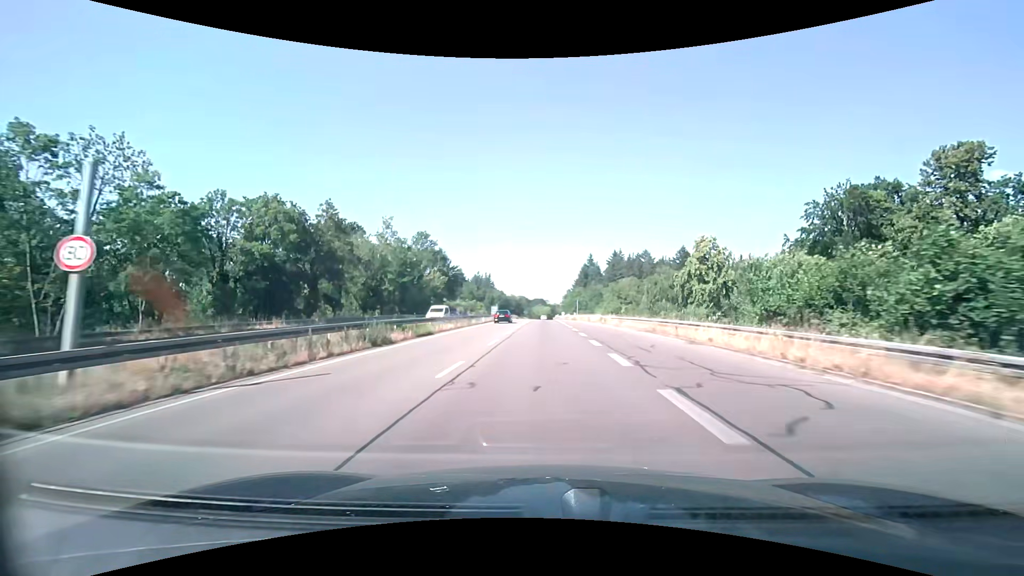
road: trunk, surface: asphalt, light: Day
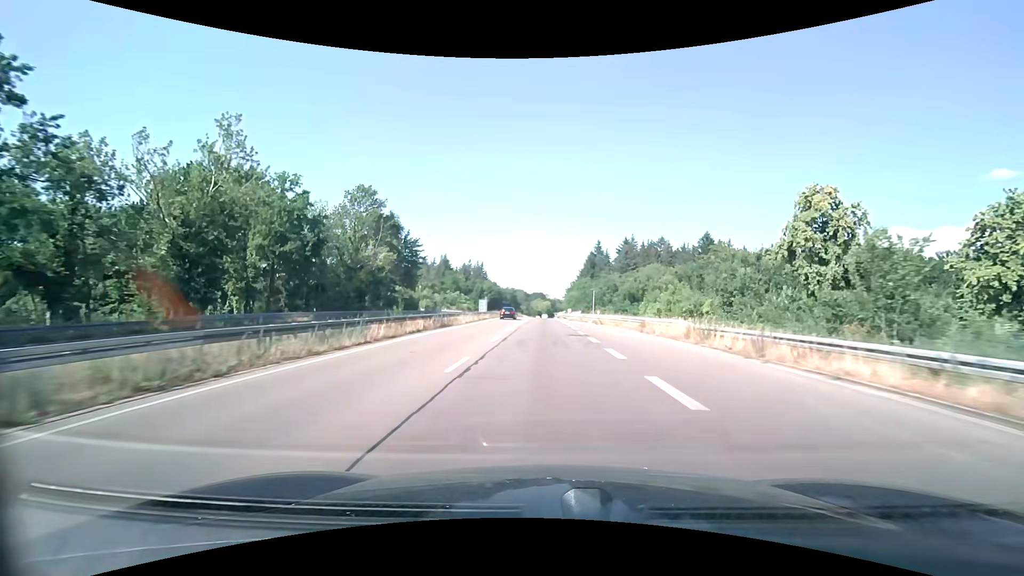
(-0.1, +35.7) m; 0°
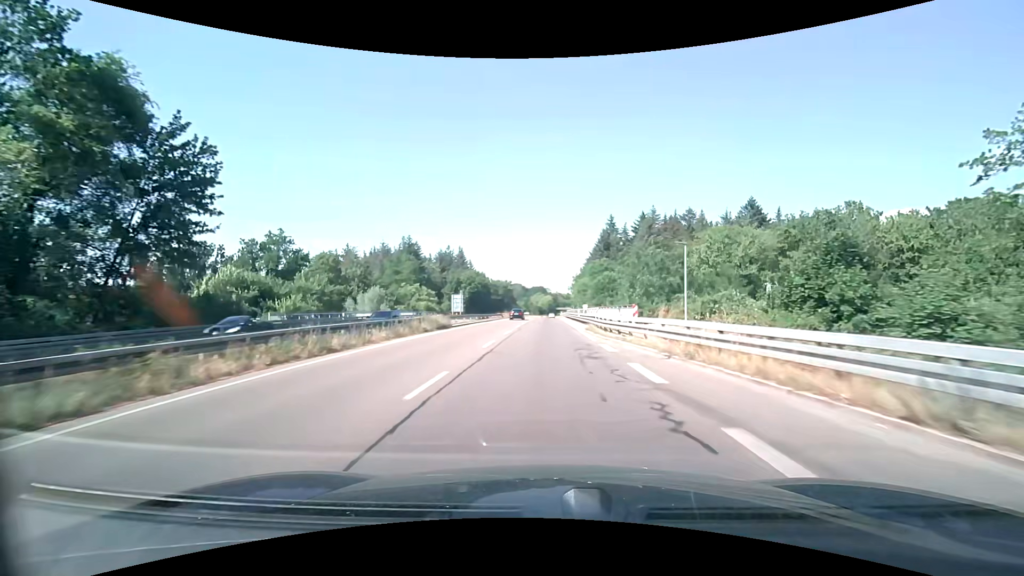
(0.0, +47.7) m; 0°
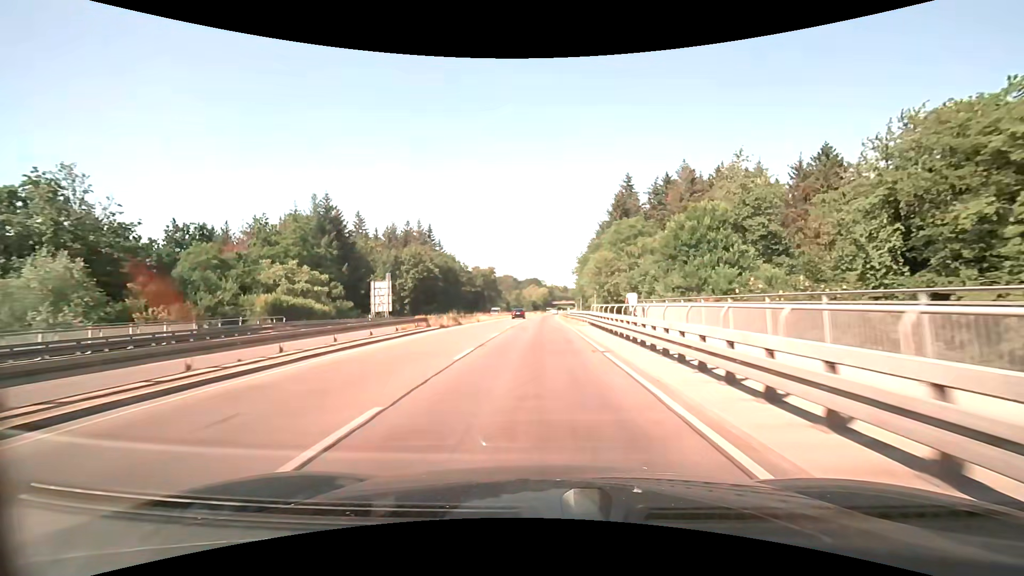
(+0.3, +48.2) m; +1°
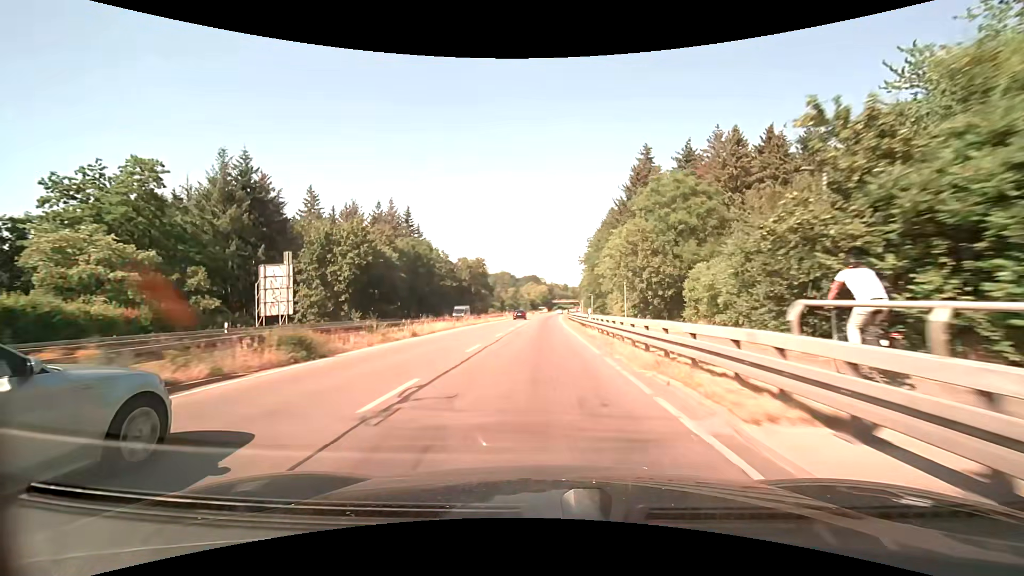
(-0.1, +24.4) m; 0°
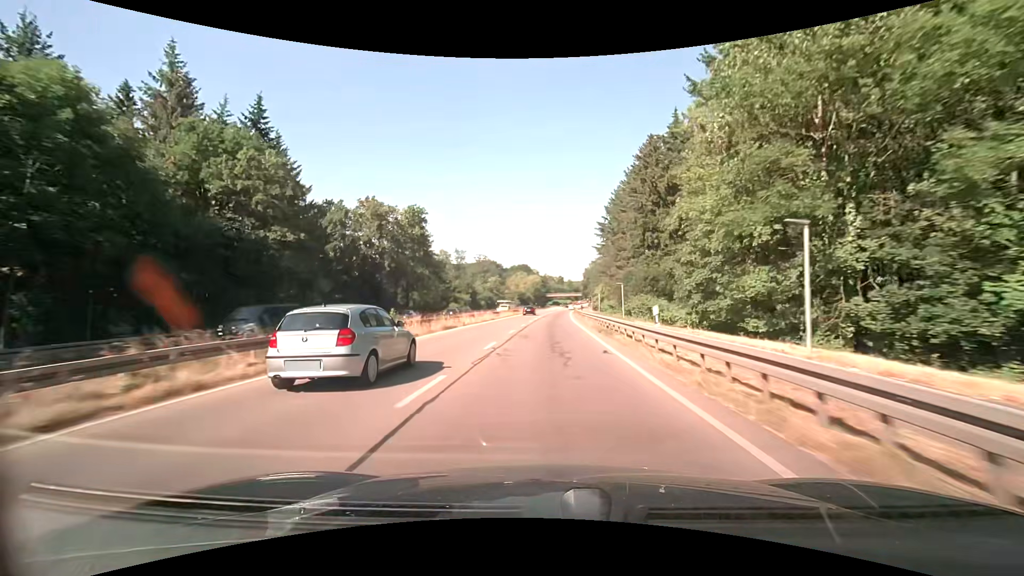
(0.0, +62.2) m; +1°
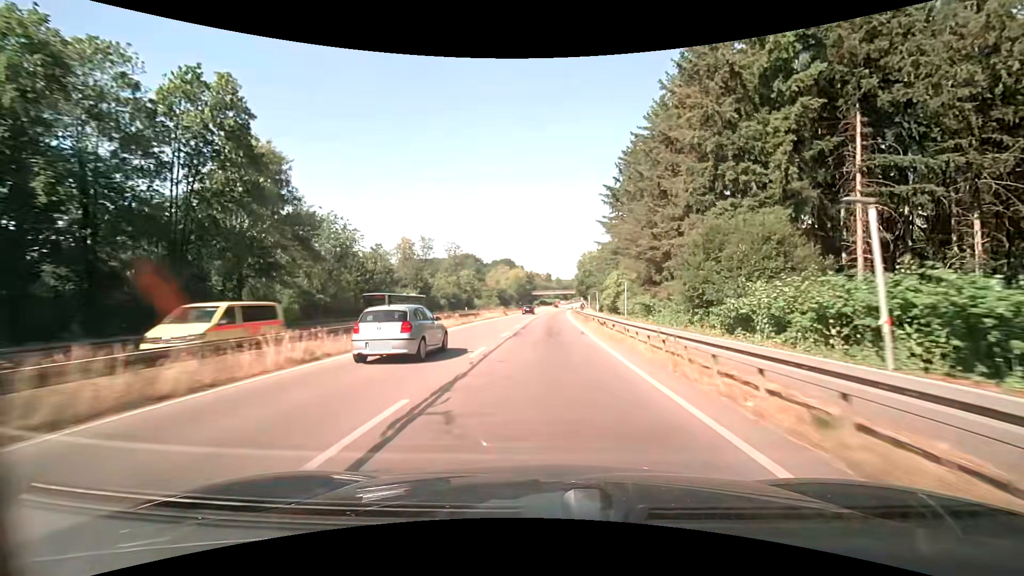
(+0.4, +38.3) m; +1°
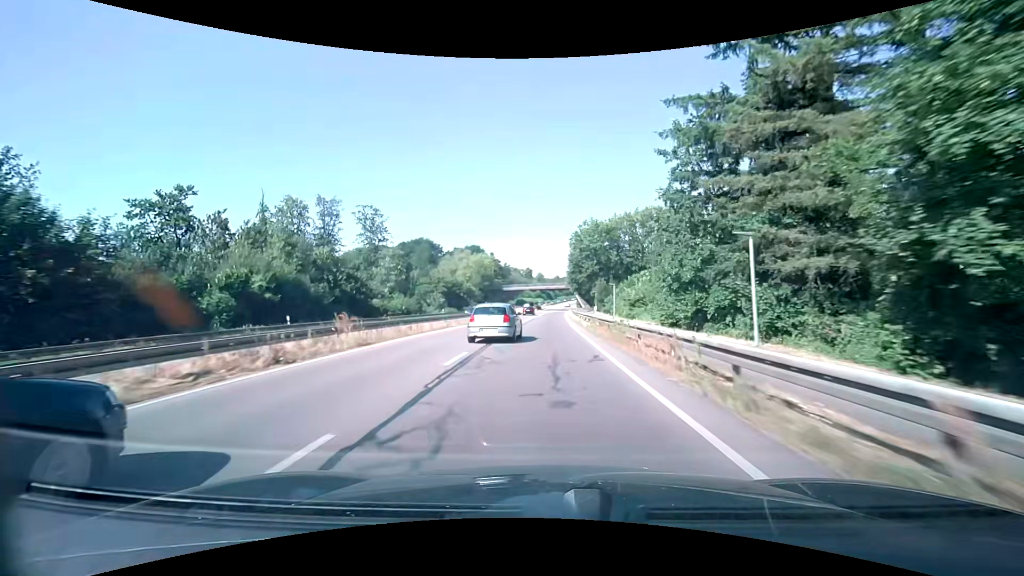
(+1.6, +64.5) m; +3°
(0, +10) (0, +20) (0, +30) (0, +40) (0, +50) (+1, +60) (+1, +70) (+1, +80) (+2, +90) (+2, +100) m
